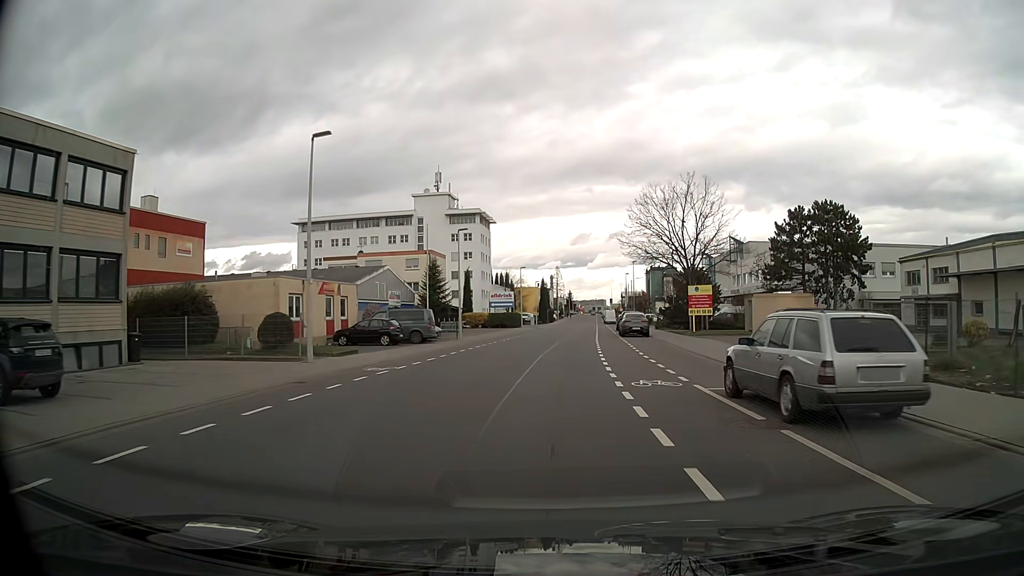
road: tertiary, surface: asphalt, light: Day
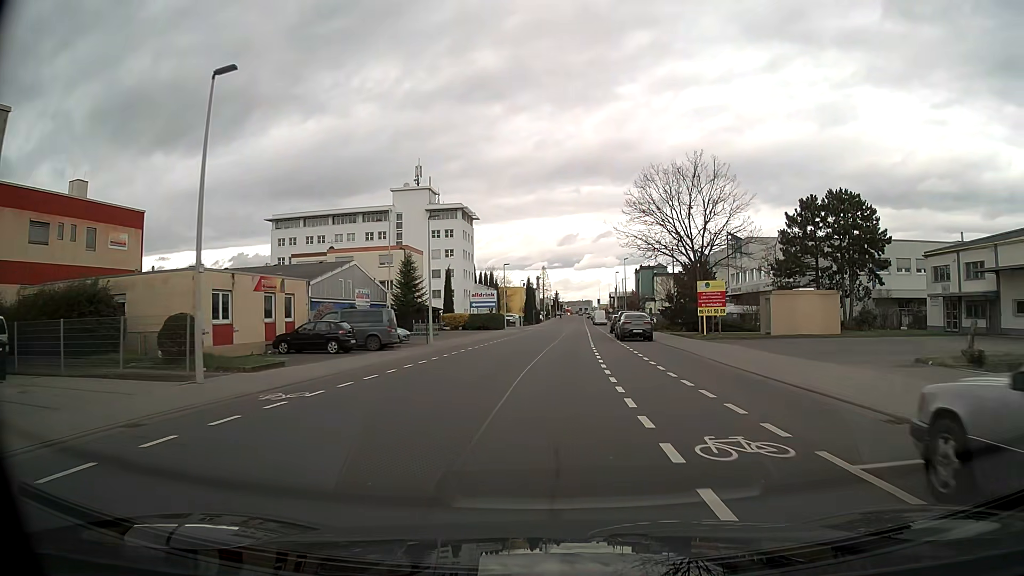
(+0.1, +6.9) m; +1°
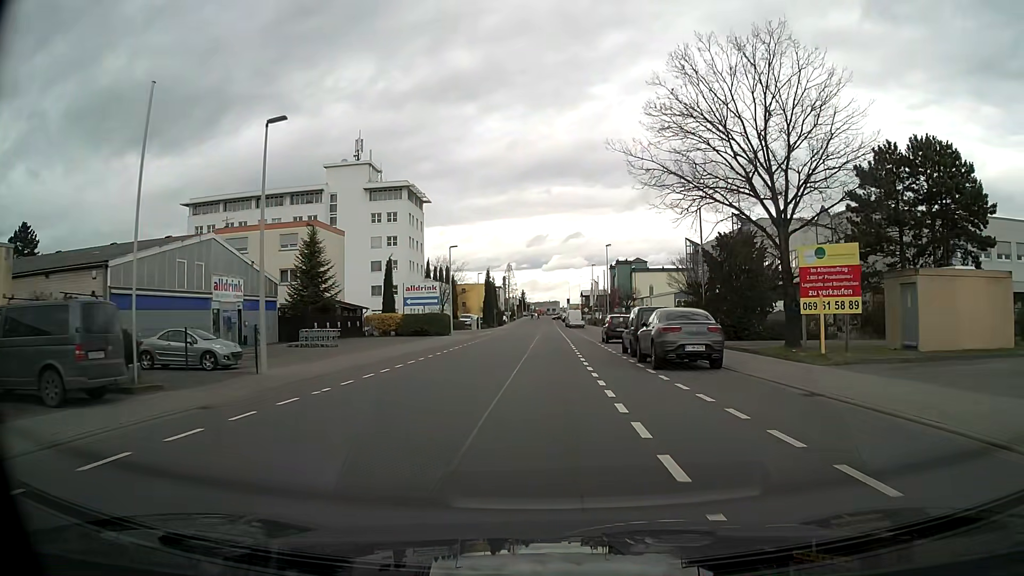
(+0.6, +20.9) m; +3°
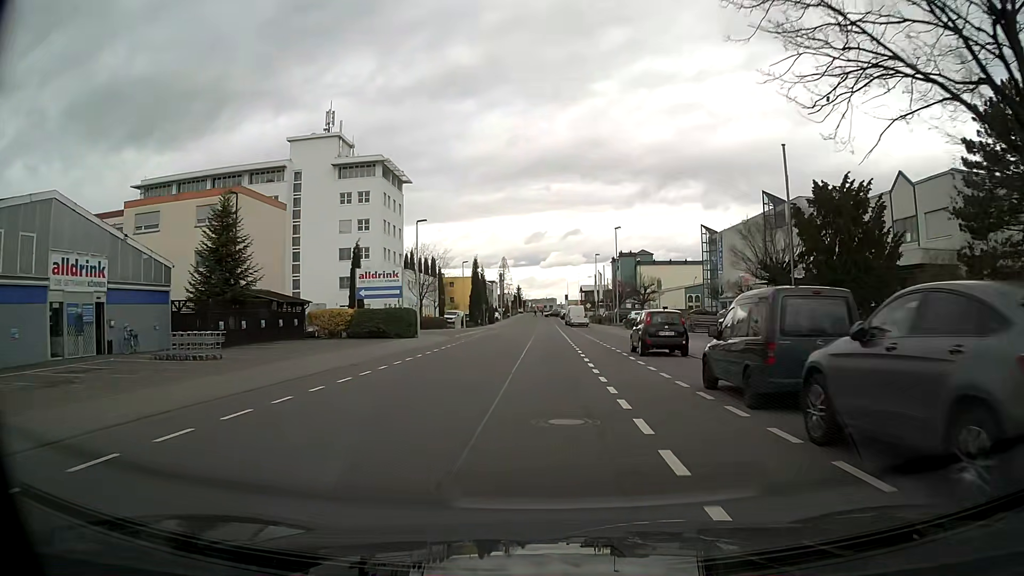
(+0.1, +14.1) m; 0°
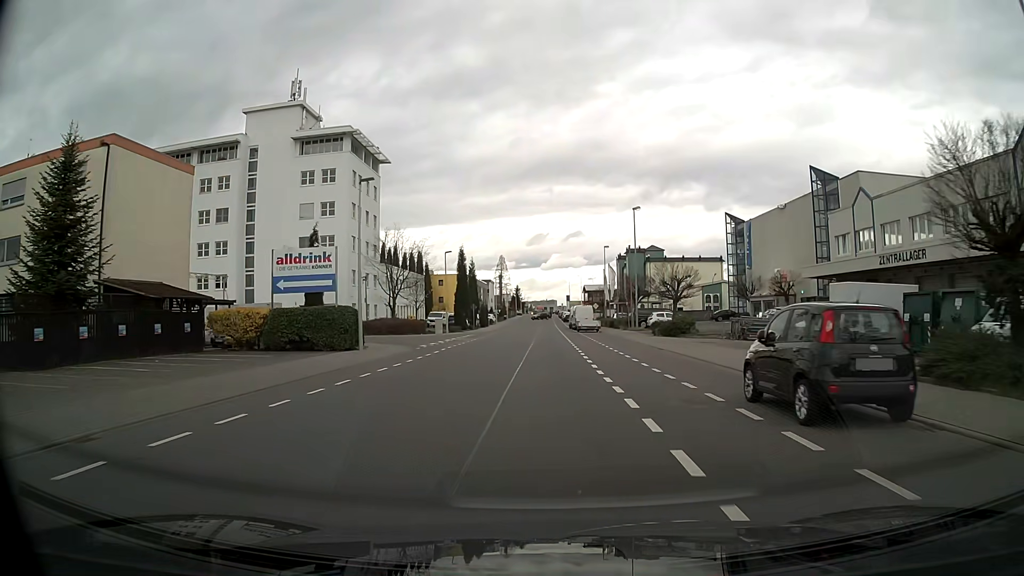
(0.0, +14.2) m; 0°
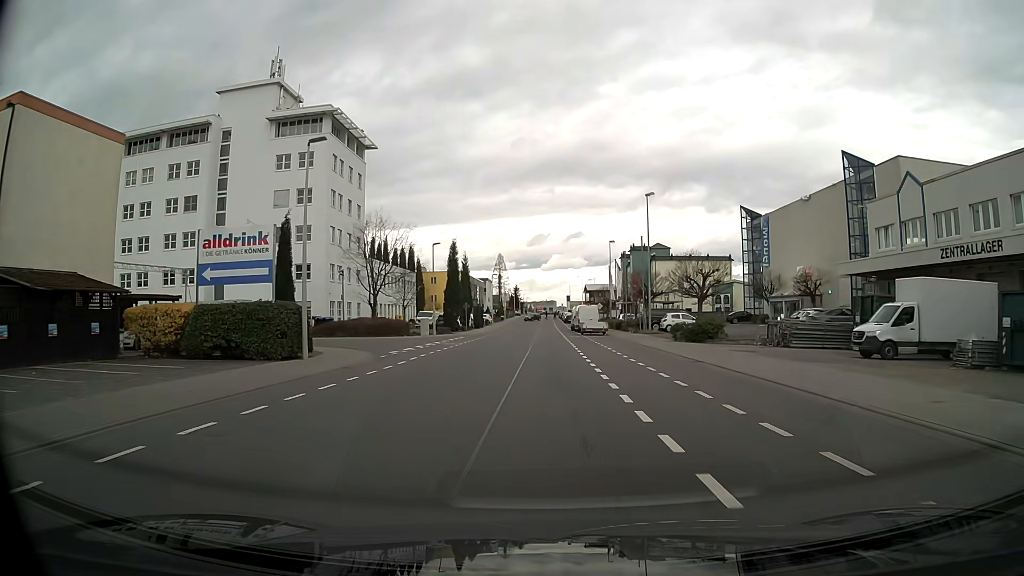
(0.0, +7.2) m; 0°
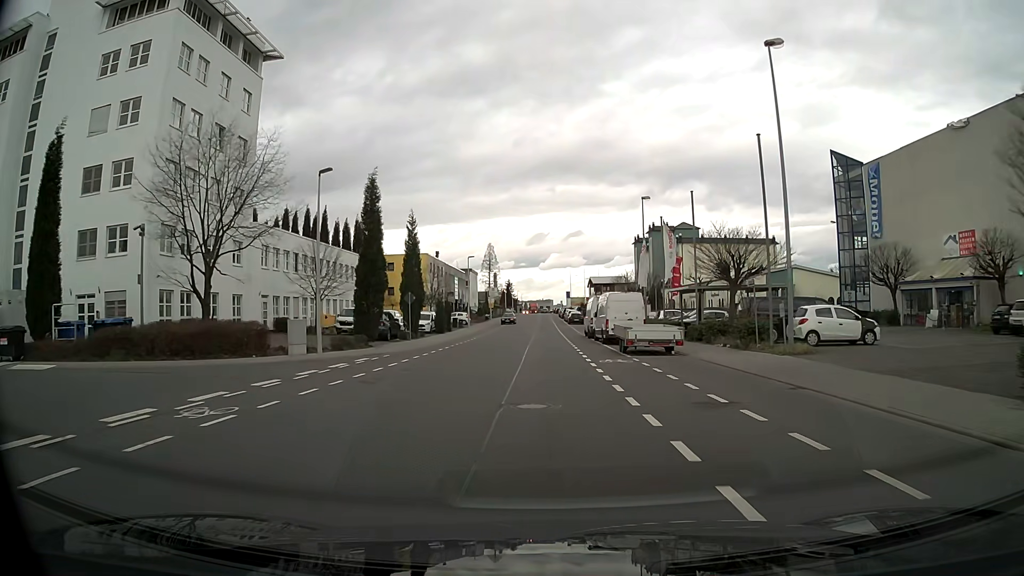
(+0.2, +29.0) m; 0°
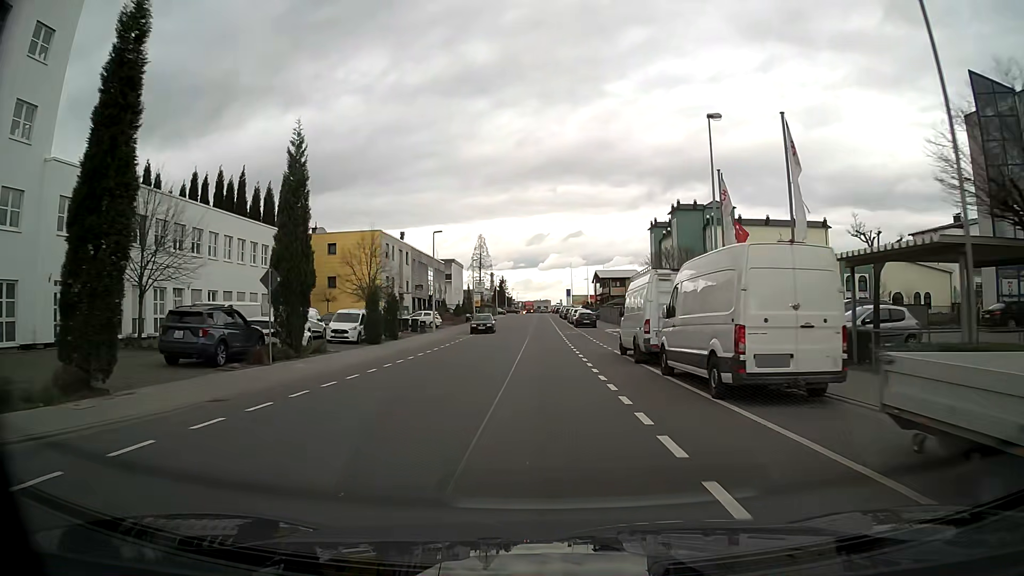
(+0.1, +22.1) m; 0°
